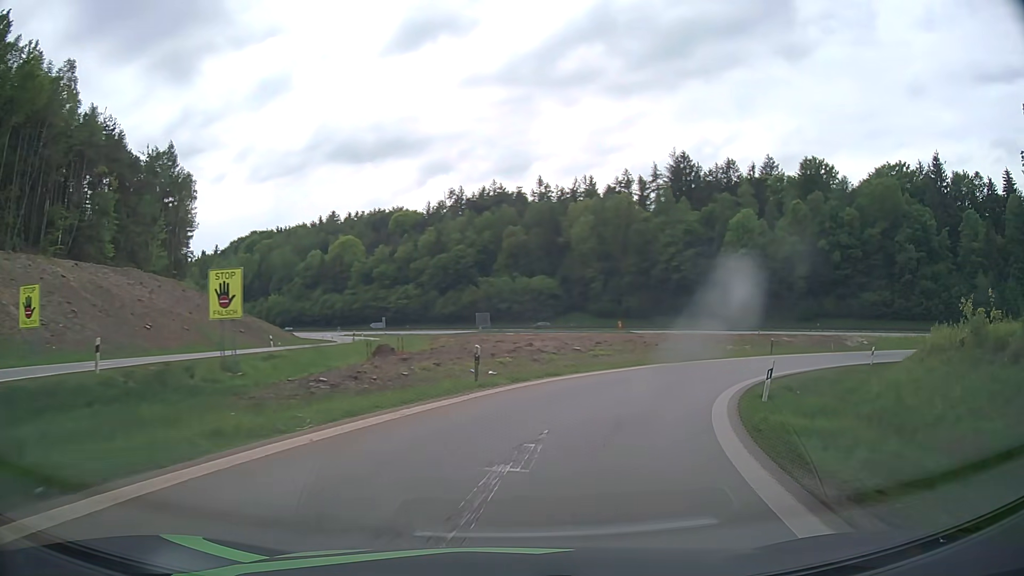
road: motorway_link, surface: asphalt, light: Day
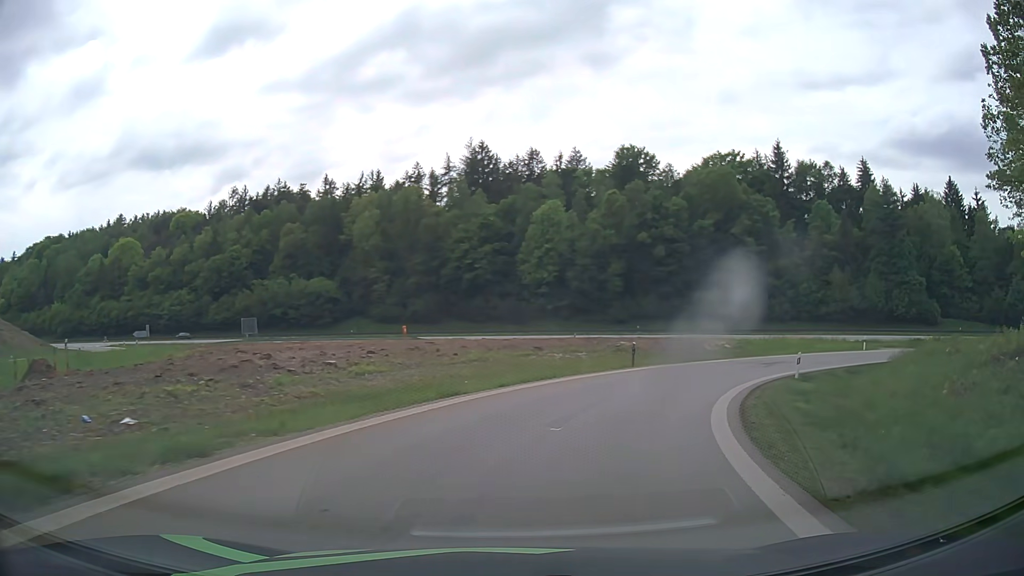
(+2.3, +14.4) m; +19°
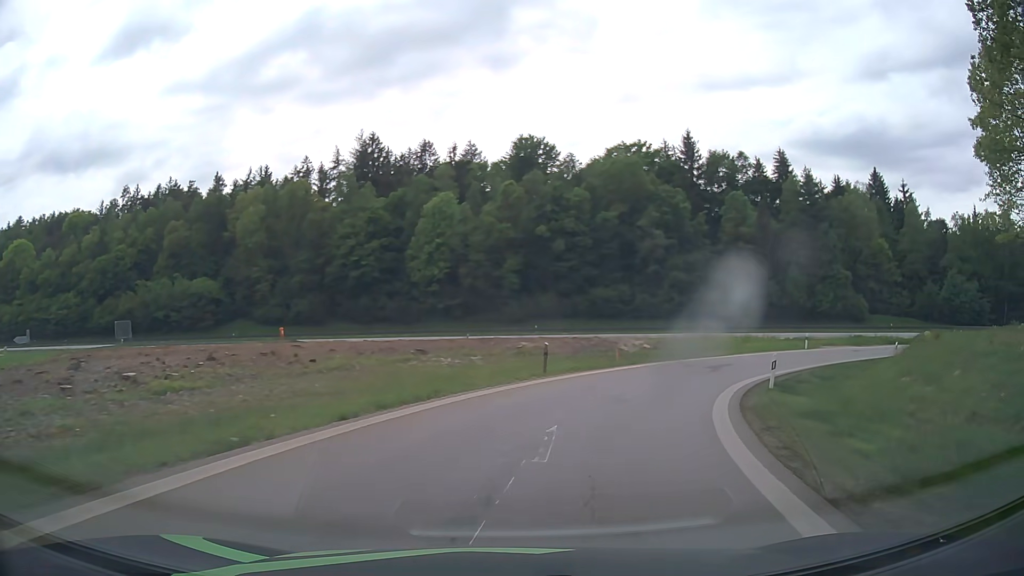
(+0.4, +7.3) m; +8°
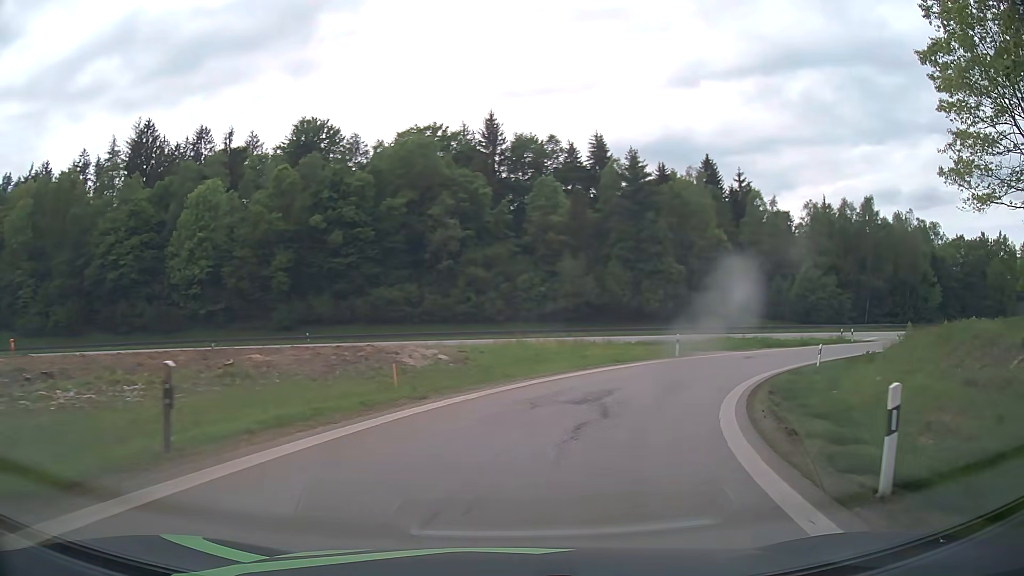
(+2.3, +14.5) m; +18°
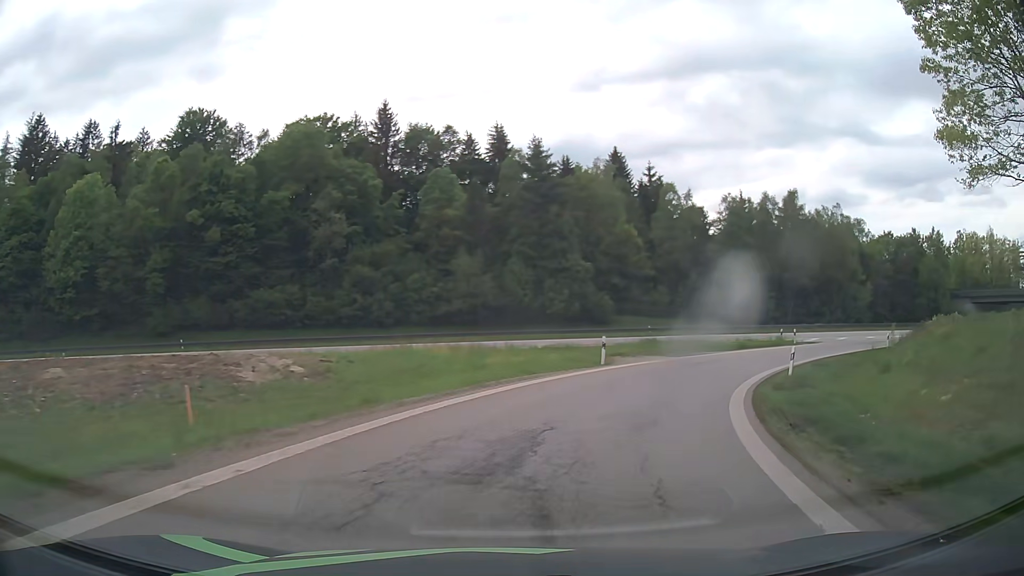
(+0.6, +7.3) m; +9°
